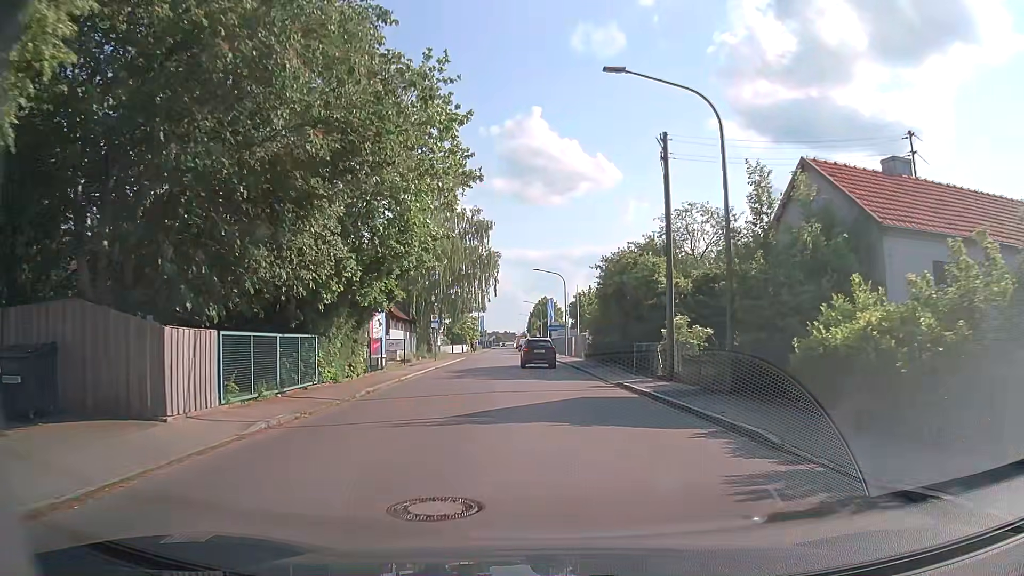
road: residential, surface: asphalt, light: Day
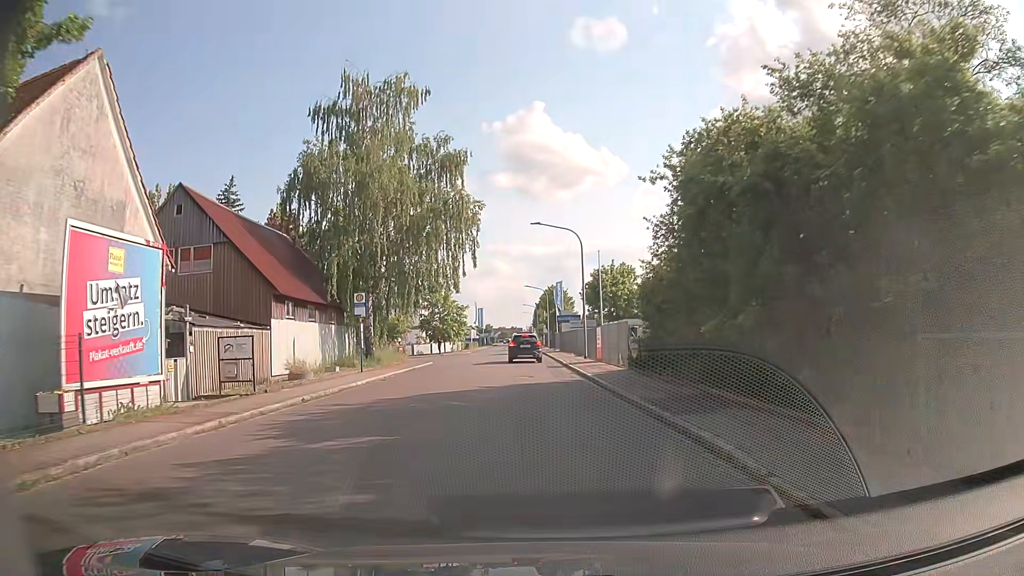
(0.0, +21.6) m; -1°
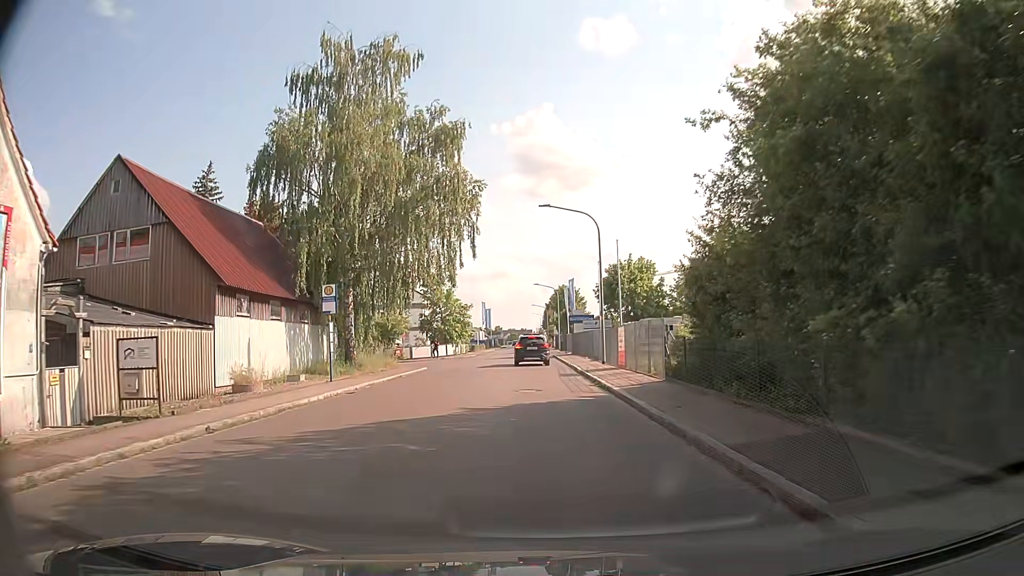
(0.0, +5.6) m; 0°
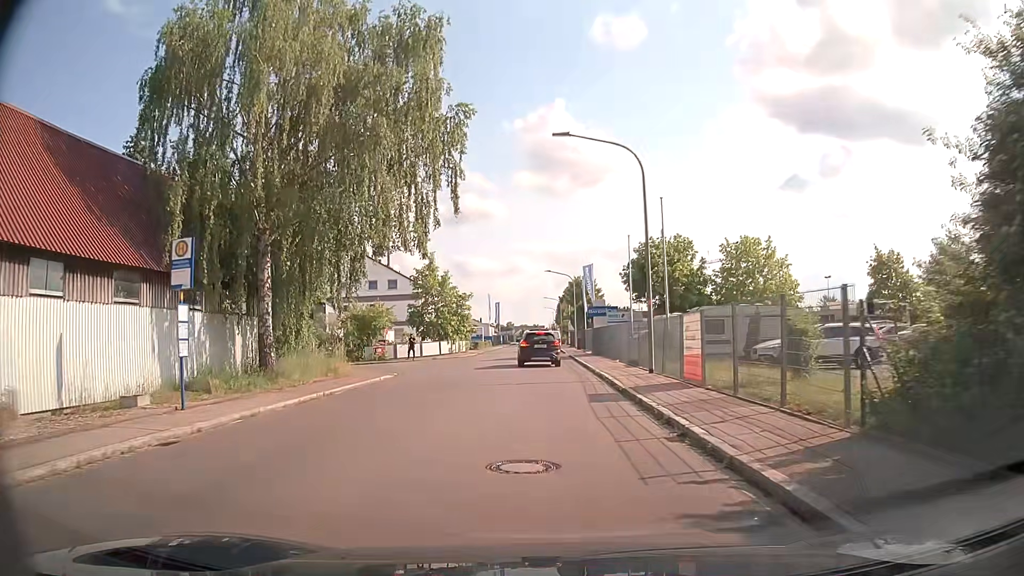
(-0.2, +11.0) m; -1°
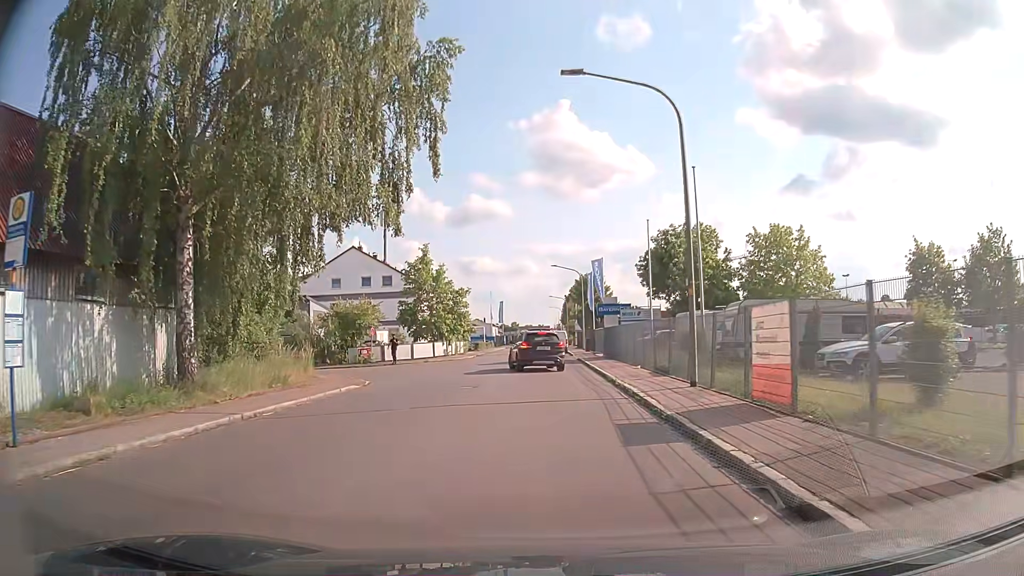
(0.0, +5.3) m; -1°
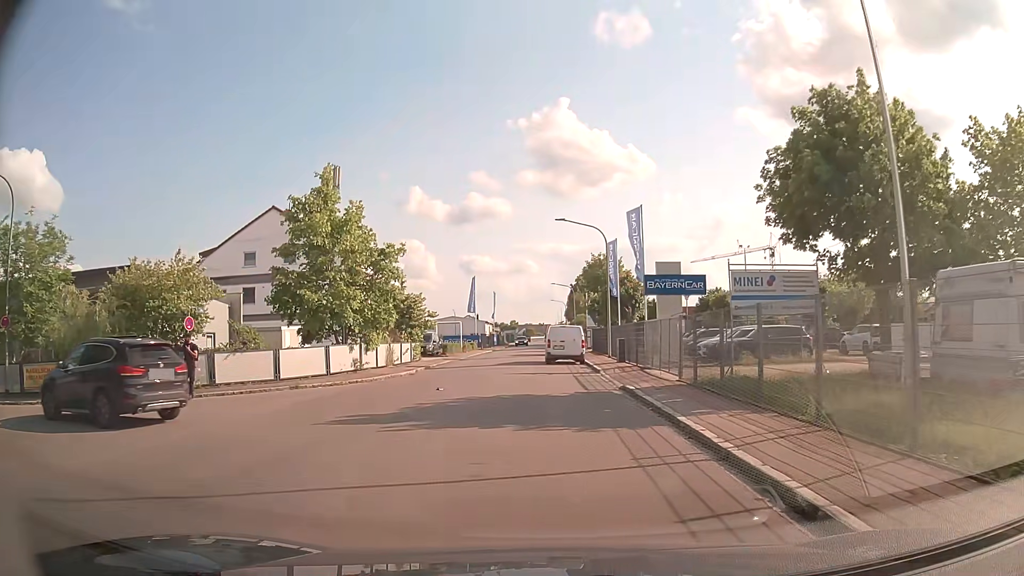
(0.0, +23.4) m; 0°
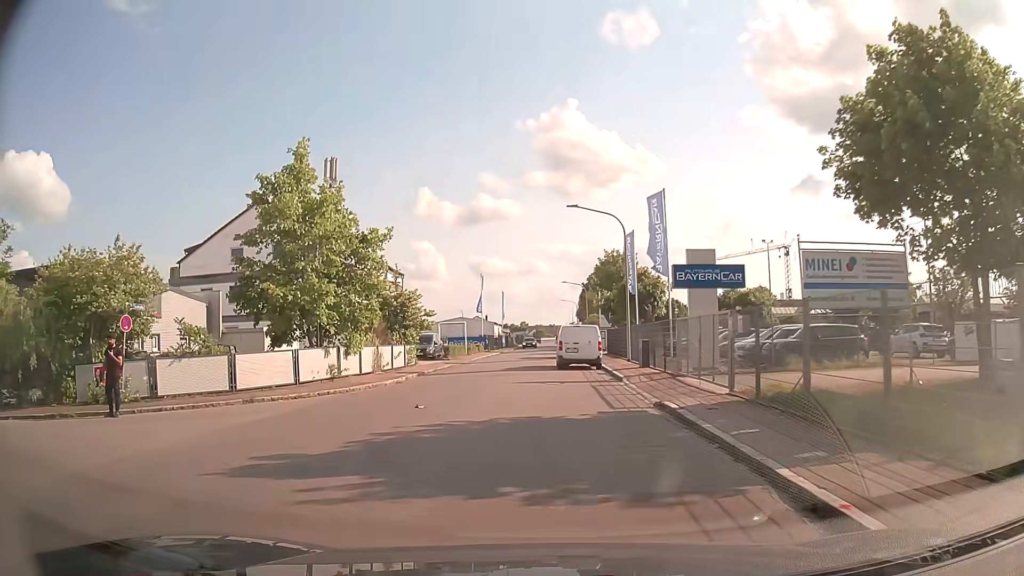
(0.0, +4.2) m; 0°
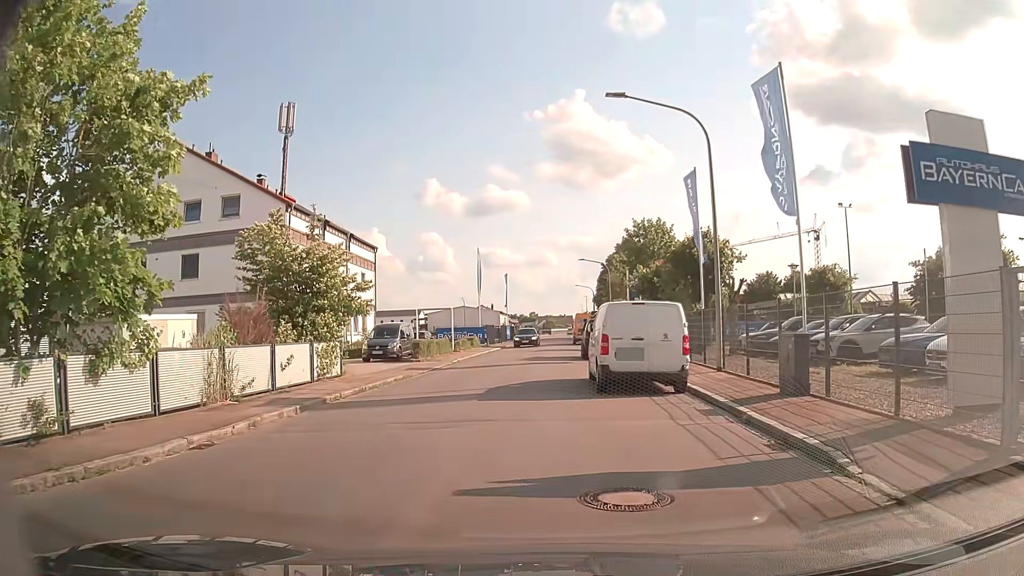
(-0.5, +14.3) m; -1°
